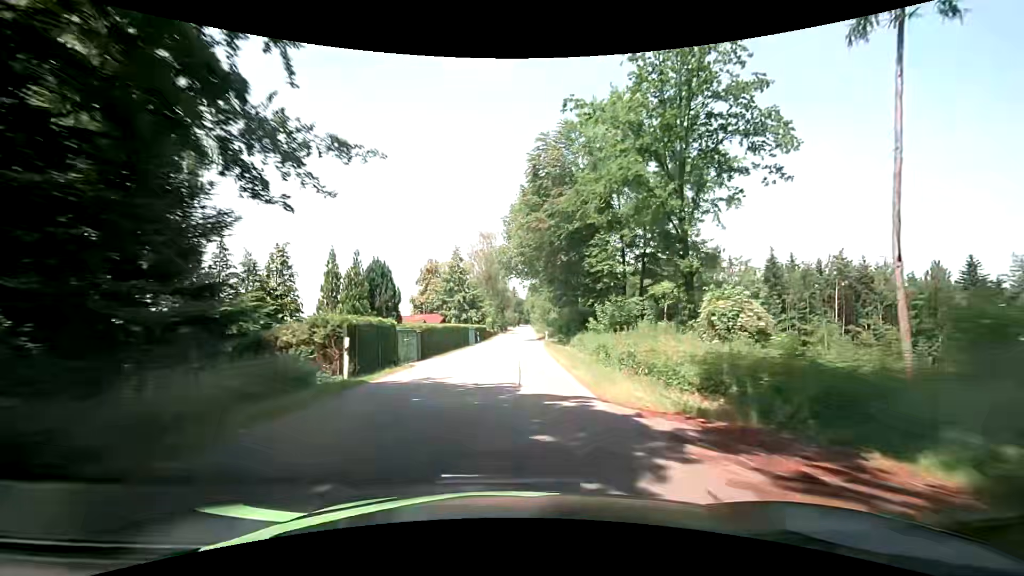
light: Day
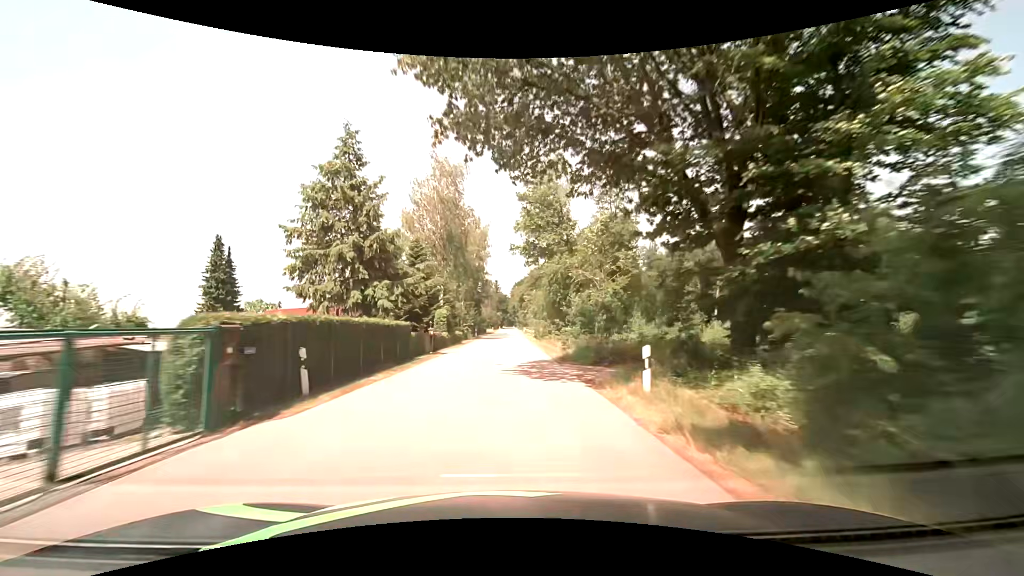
(+0.5, +42.0) m; +1°
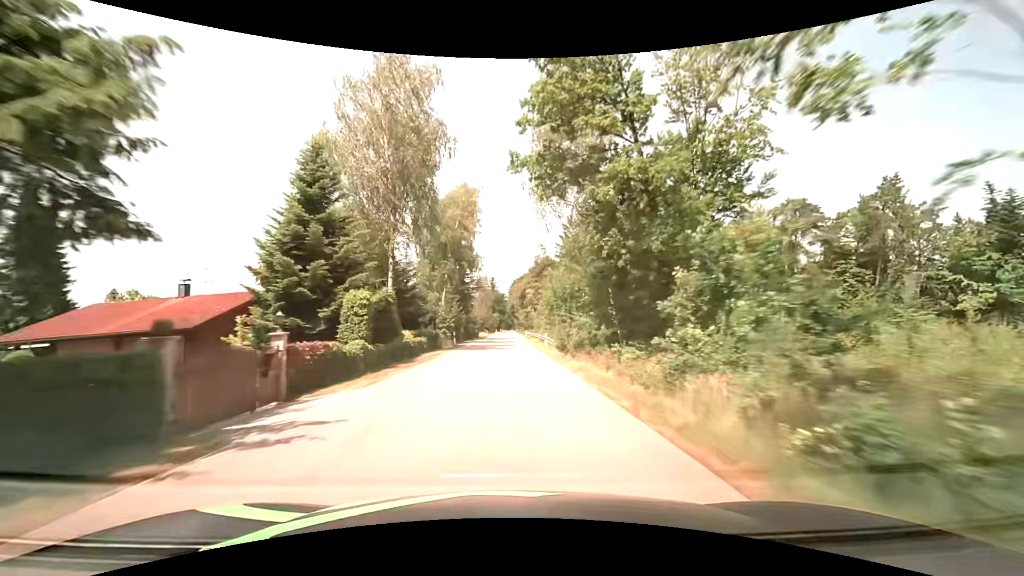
(+0.2, +22.2) m; +1°
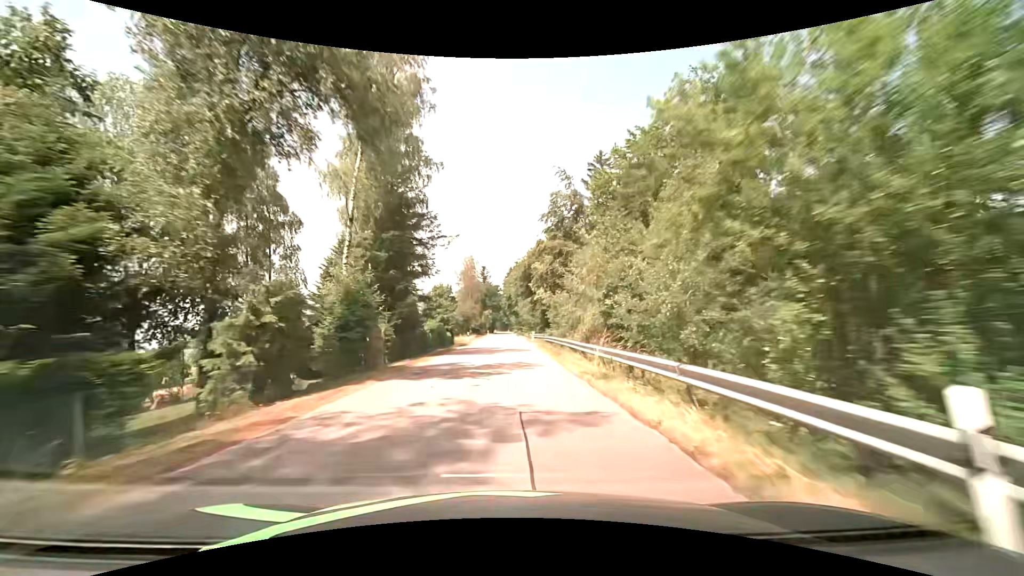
(0.0, +34.5) m; 0°
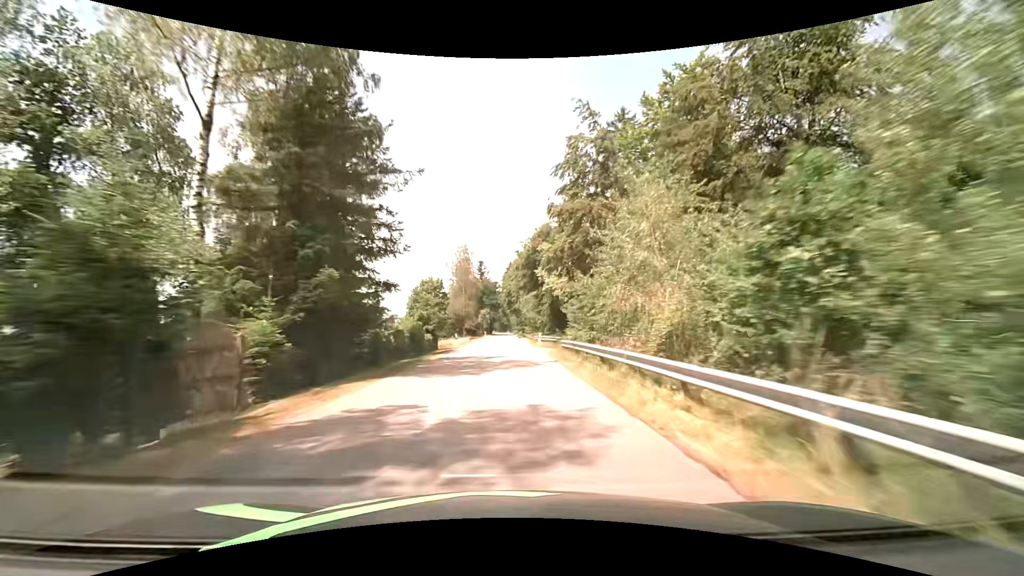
(+0.1, +11.8) m; 0°
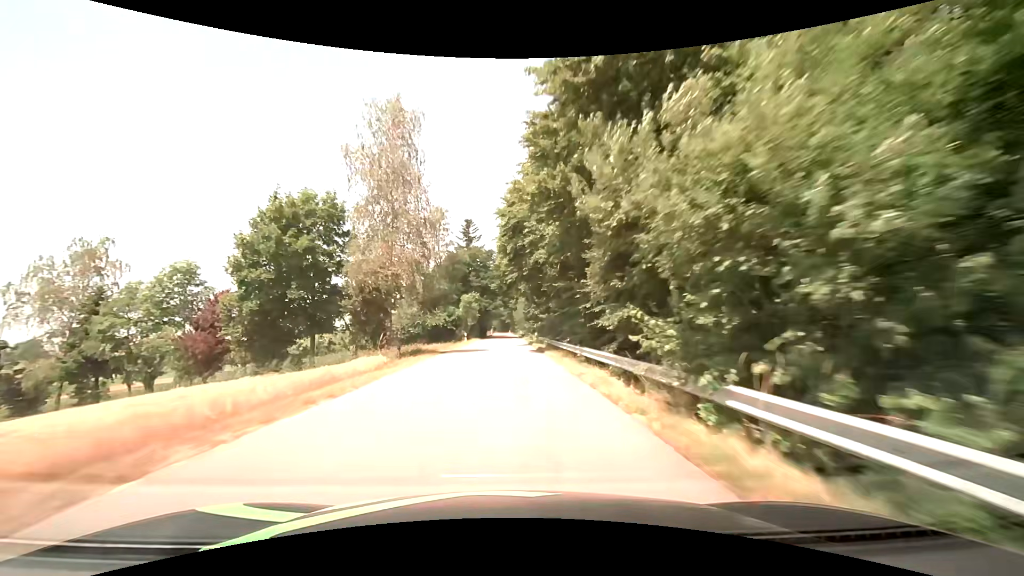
(+0.1, +48.0) m; 0°
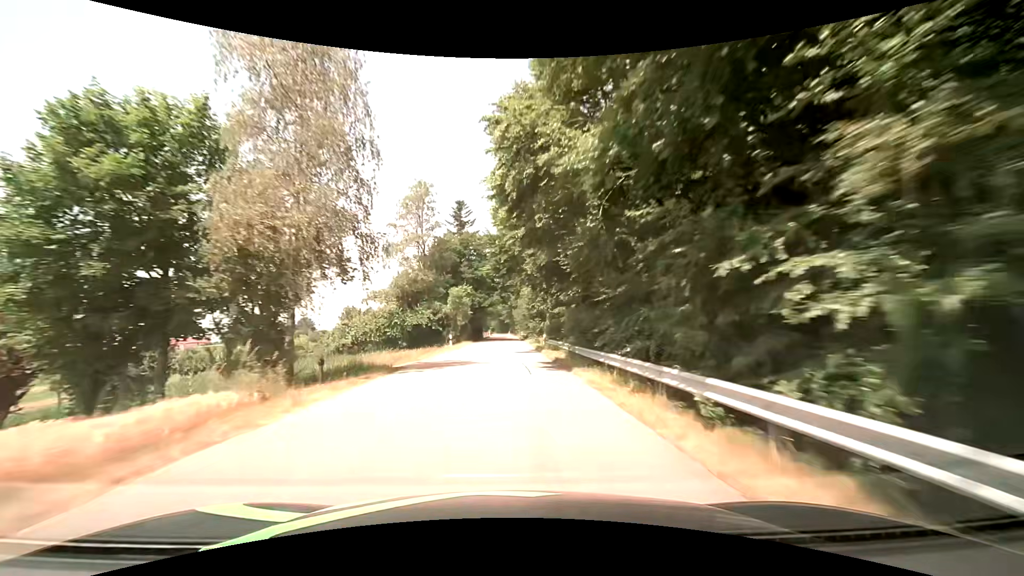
(0.0, +12.2) m; 0°
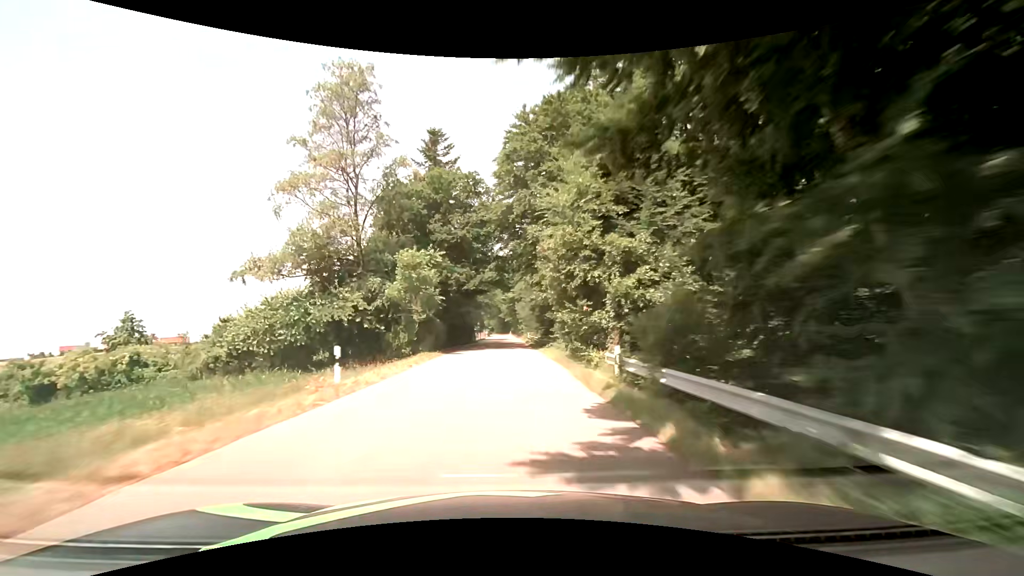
(0.0, +24.6) m; 0°
(0, +10) (0, +20) (0, +30) (0, +40) (0, +50) (0, +60) (0, +70) (0, +80) (0, +90) (0, +100) m
